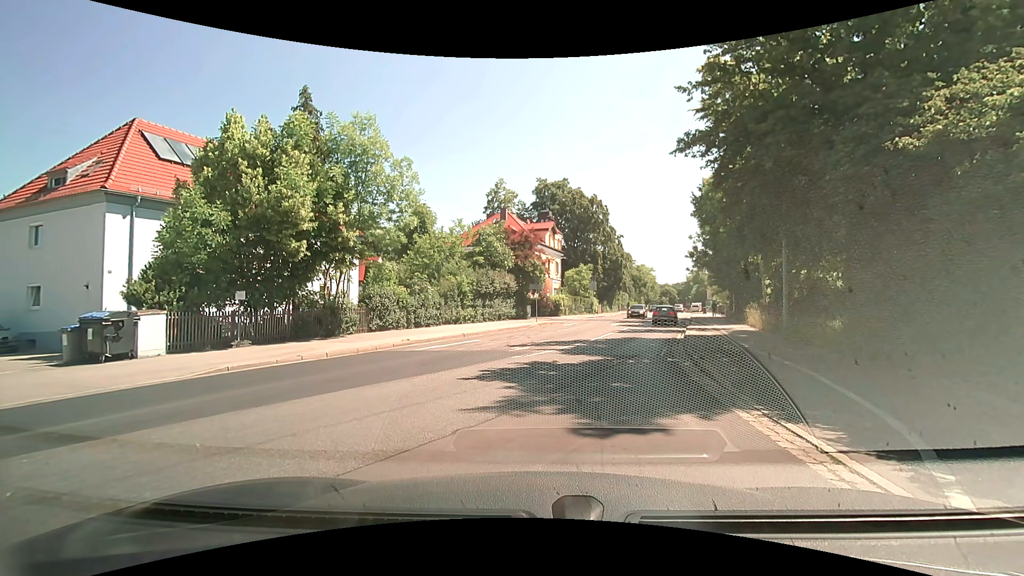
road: secondary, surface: asphalt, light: Day
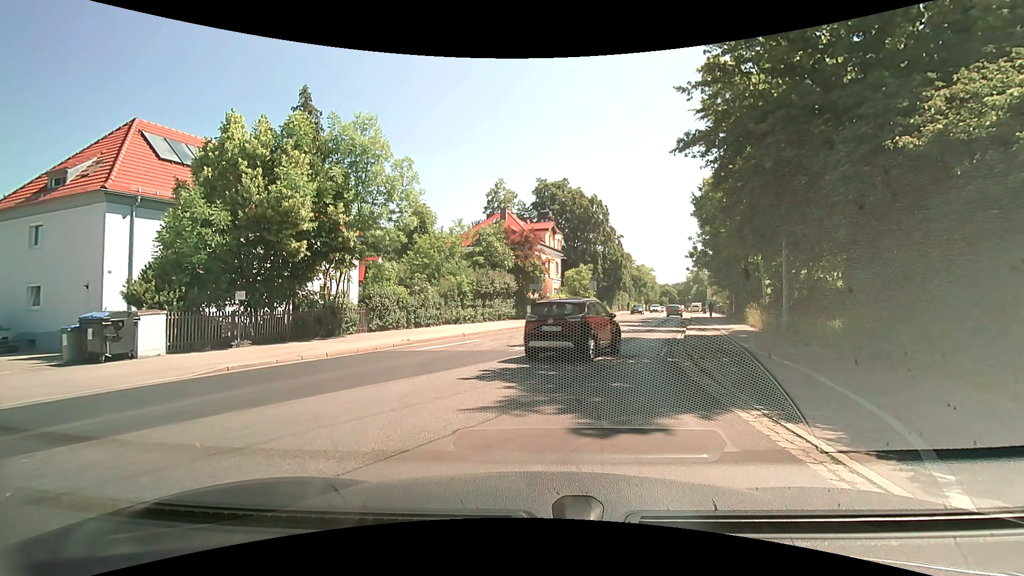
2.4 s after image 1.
(0.0, 0.0) m; 0°
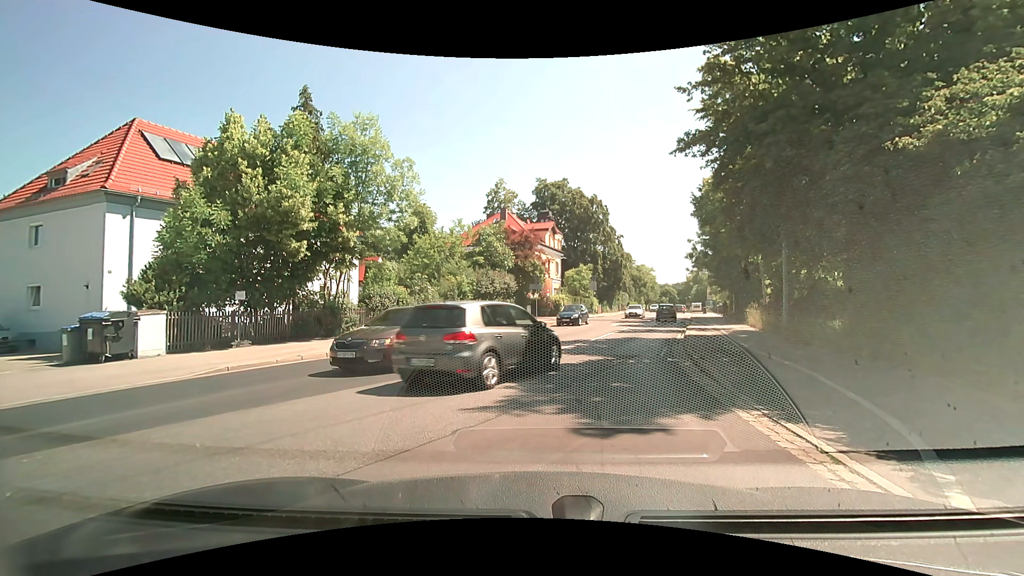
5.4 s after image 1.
(0.0, 0.0) m; 0°
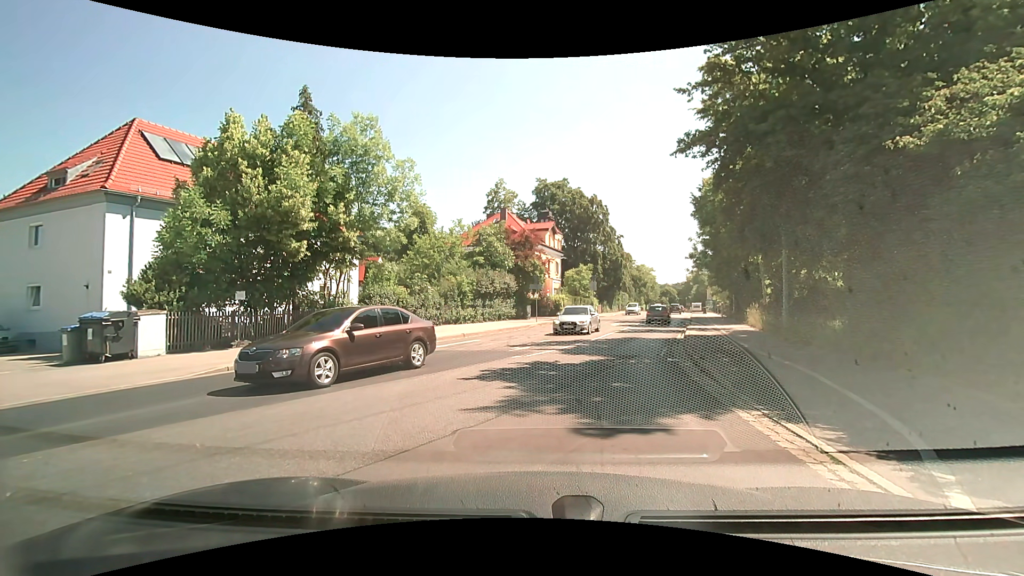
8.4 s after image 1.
(0.0, 0.0) m; 0°
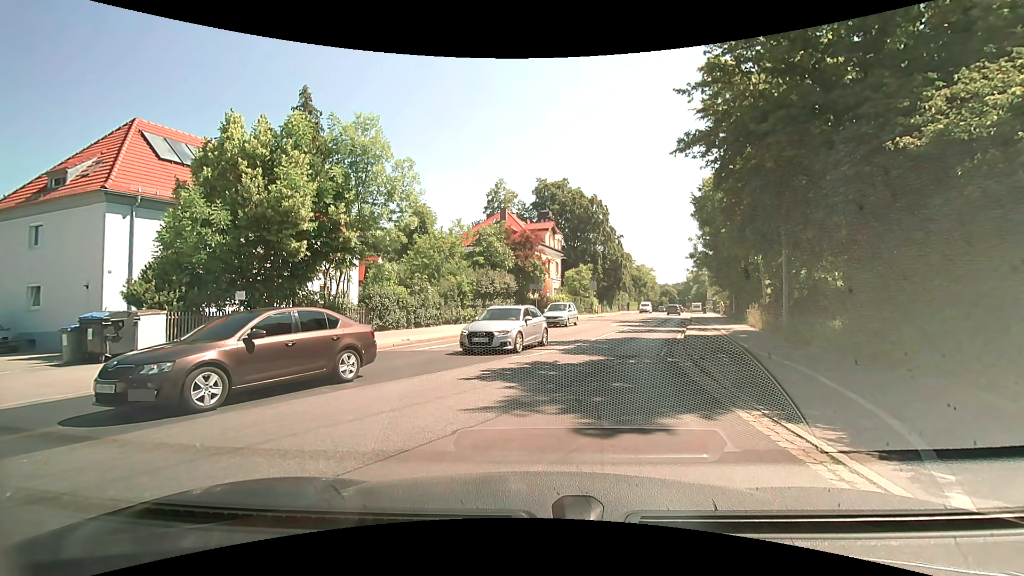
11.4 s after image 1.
(0.0, 0.0) m; 0°
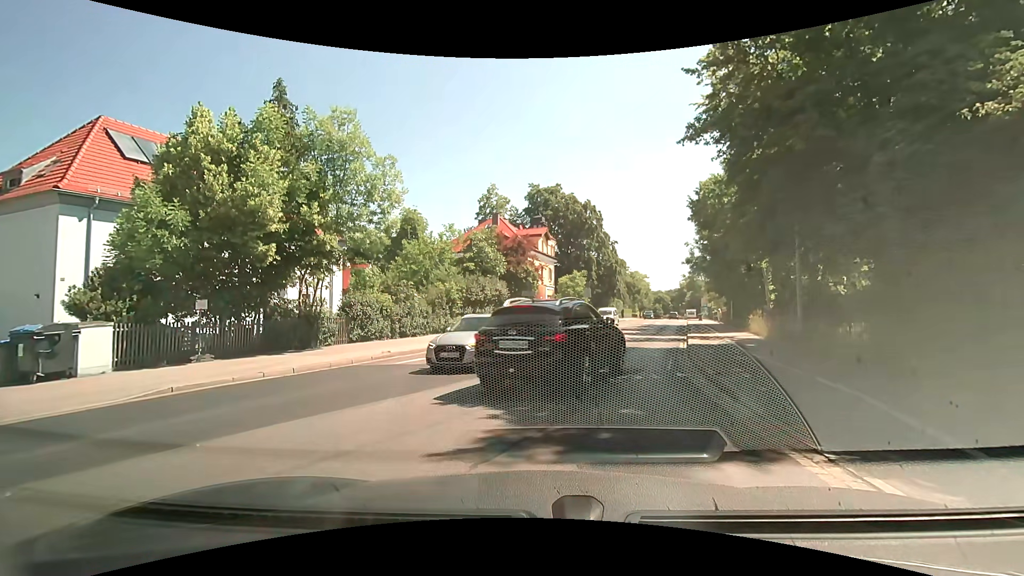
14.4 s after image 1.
(0.0, +1.7) m; +1°
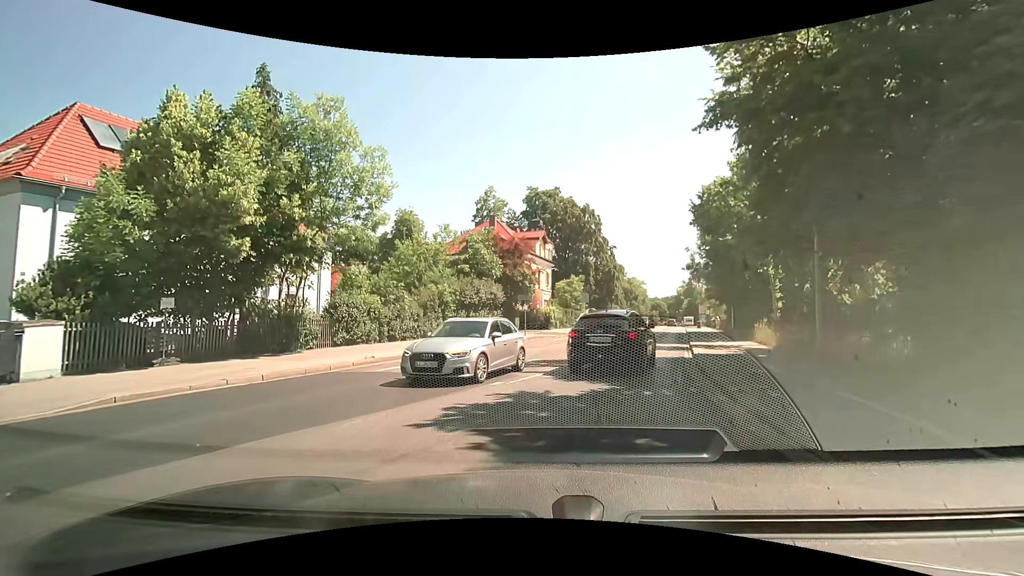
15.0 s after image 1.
(0.0, +1.4) m; +1°
(+1, +10) (+3, +20) (+5, +29) (+8, +39) (+10, +49) (+13, +58) (+15, +68) (+18, +78) (+20, +88) (+22, +97) m
